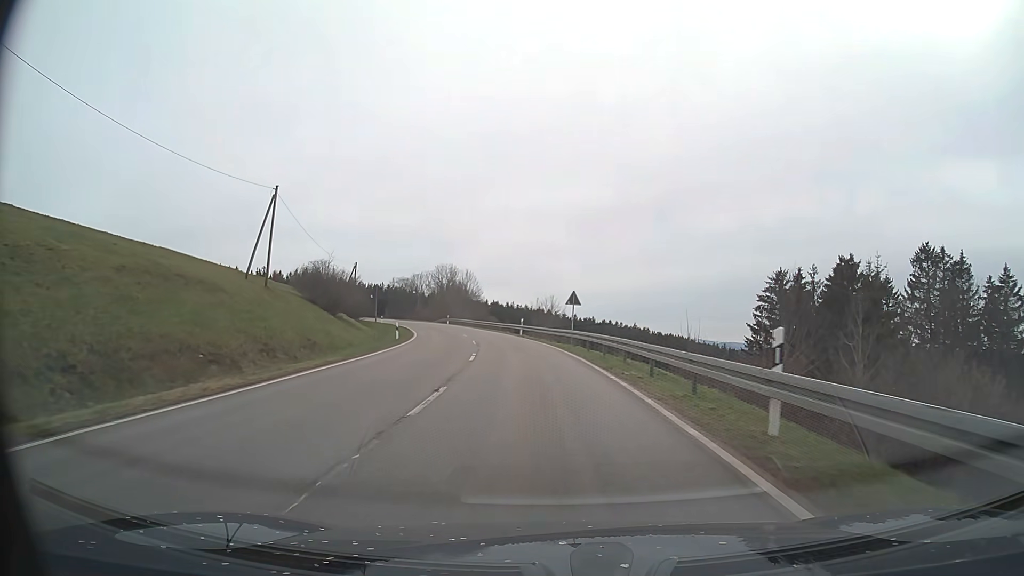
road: secondary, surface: asphalt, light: Day
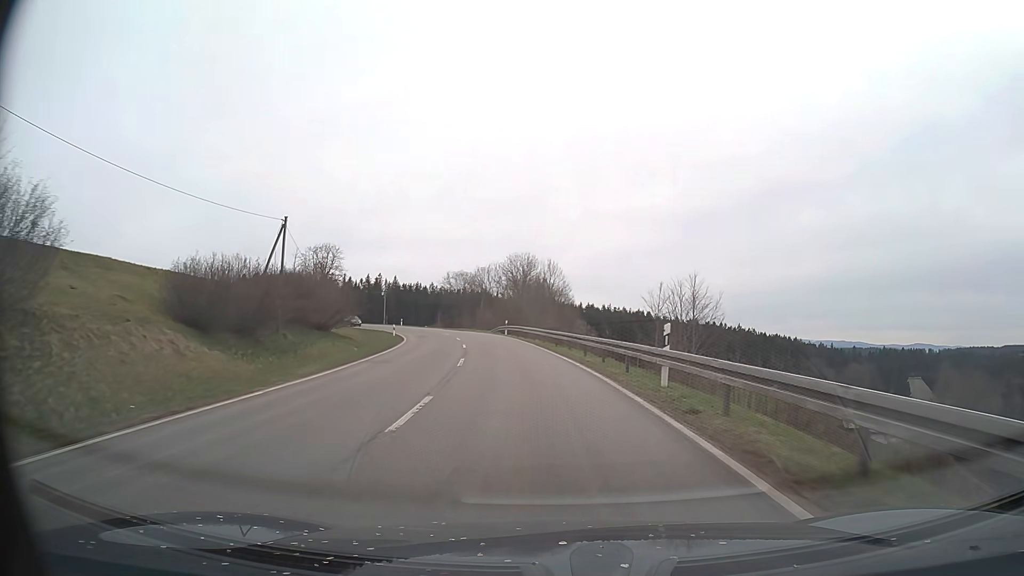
(-2.6, +38.3) m; -8°
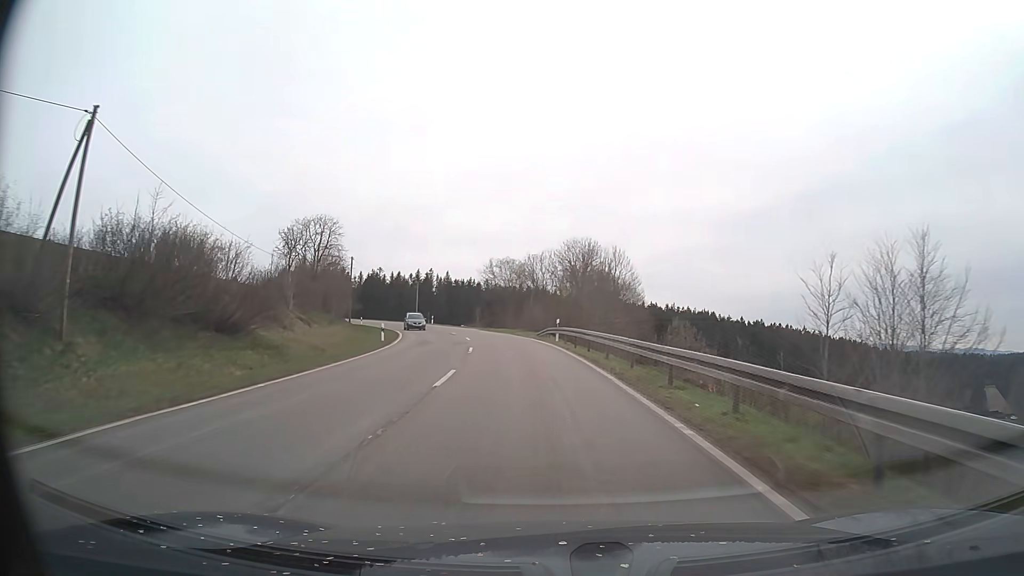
(-0.9, +20.3) m; -5°
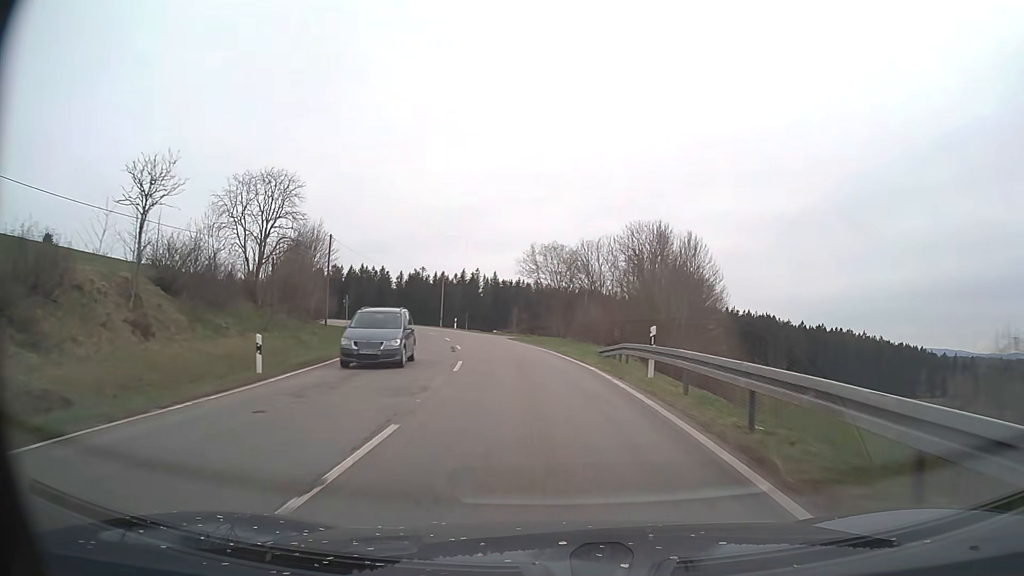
(-0.9, +20.8) m; -5°
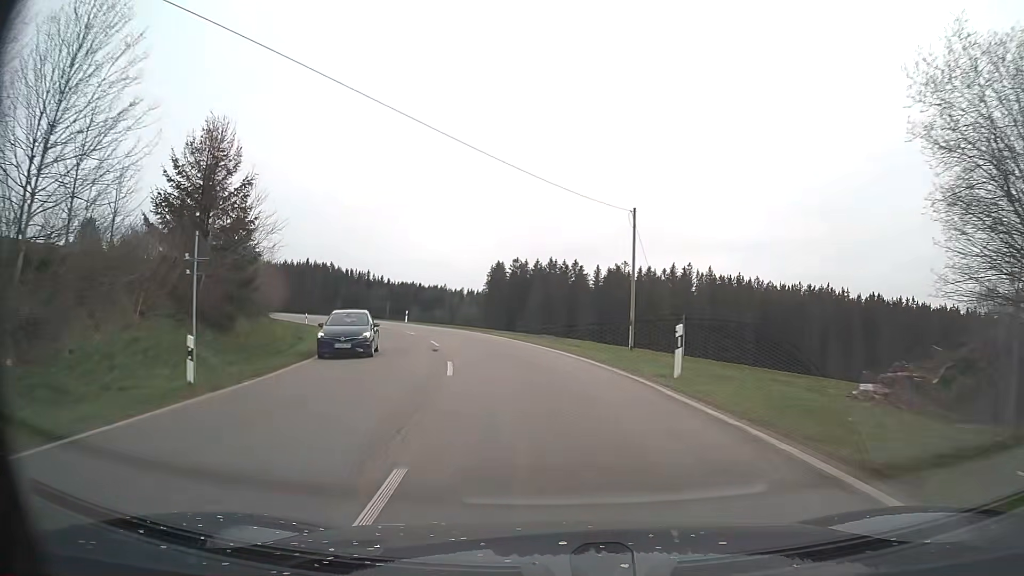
(-7.3, +51.9) m; -17°
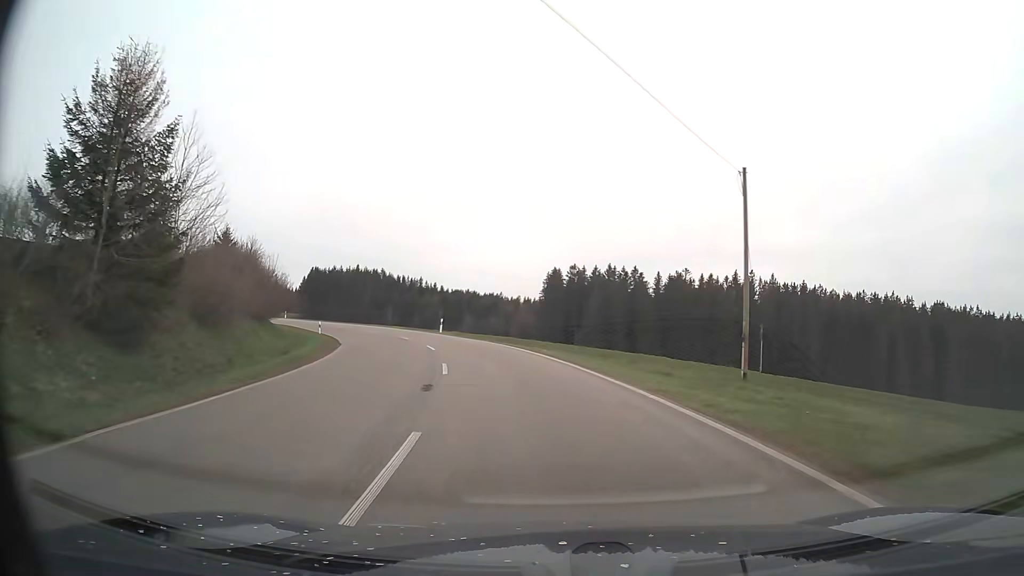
(-0.5, +10.3) m; -5°
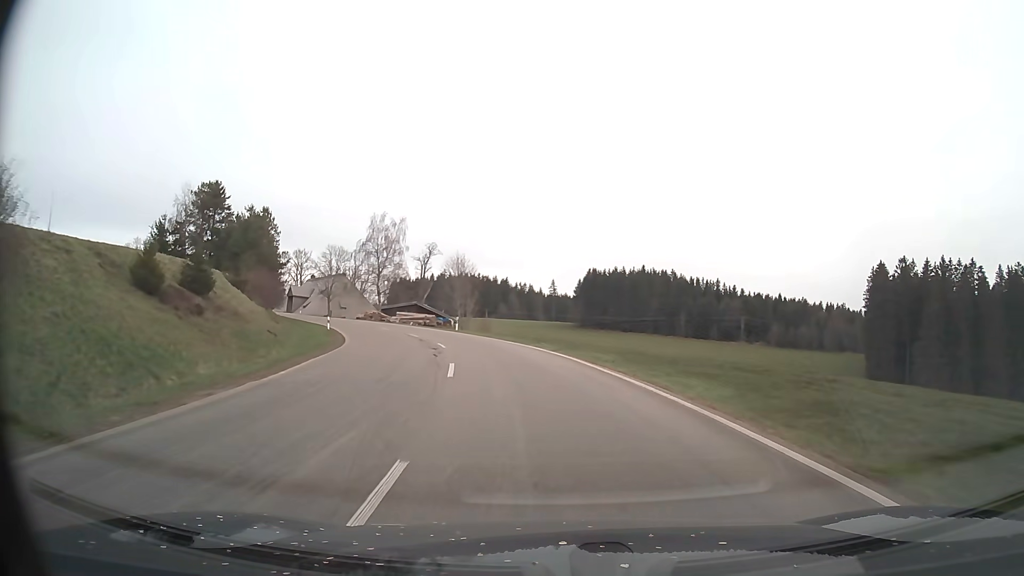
(-11.3, +50.1) m; -25°
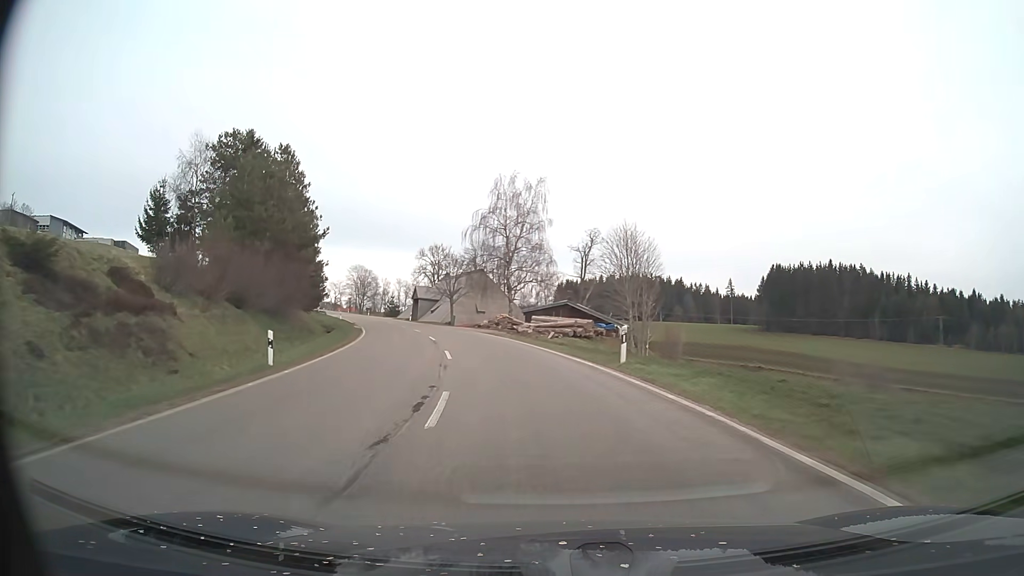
(-4.1, +31.4) m; -15°
(0, +10) (-1, +20) (-3, +30) (-6, +39) (-9, +49) (-12, +59) (-15, +68) (-18, +77) (-22, +87) (-26, +96) m
